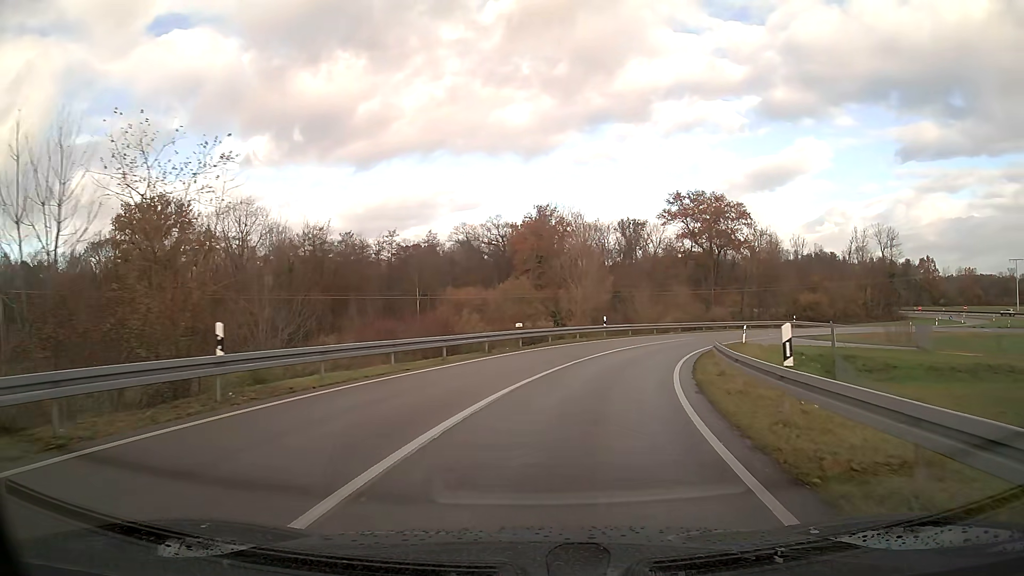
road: trunk_link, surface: asphalt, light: Day
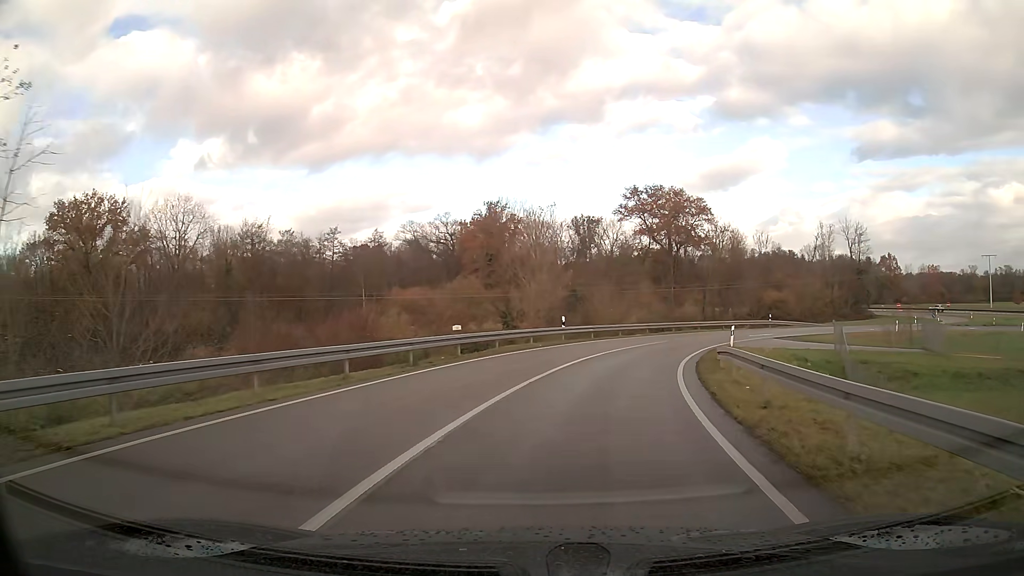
(+0.2, +6.5) m; +4°
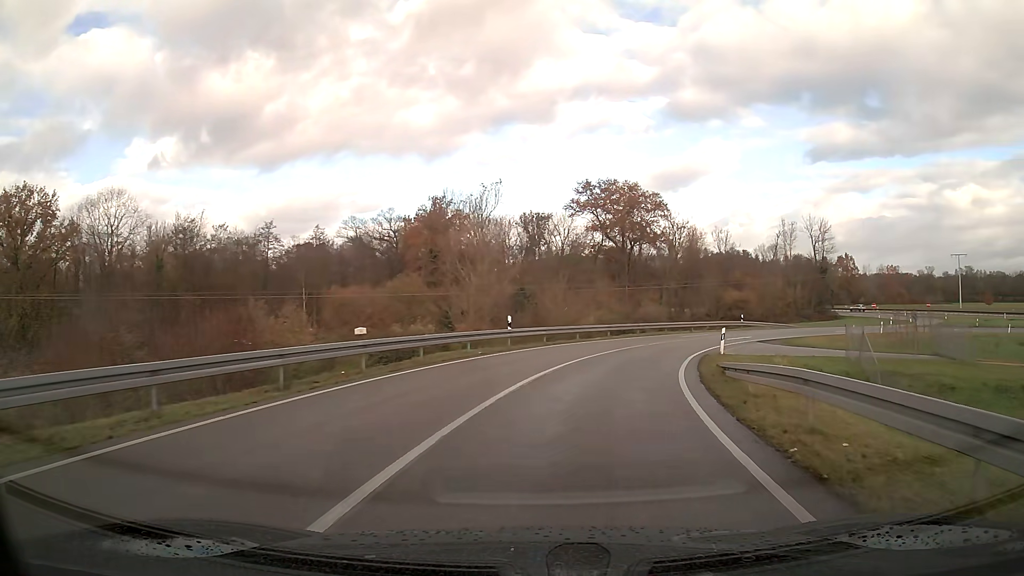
(+0.3, +6.6) m; +4°
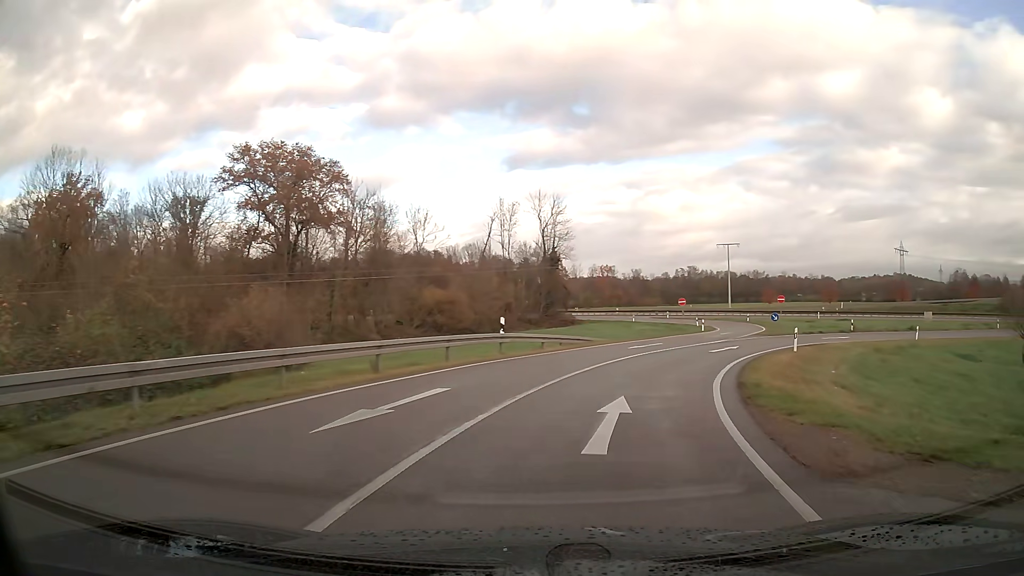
(+7.4, +32.5) m; +28°
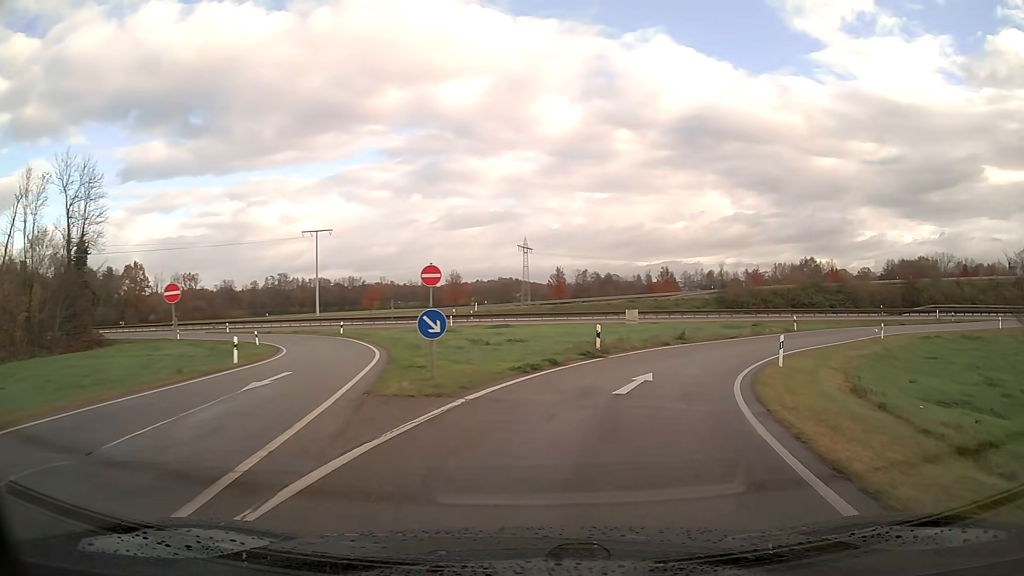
(+9.6, +31.4) m; +34°
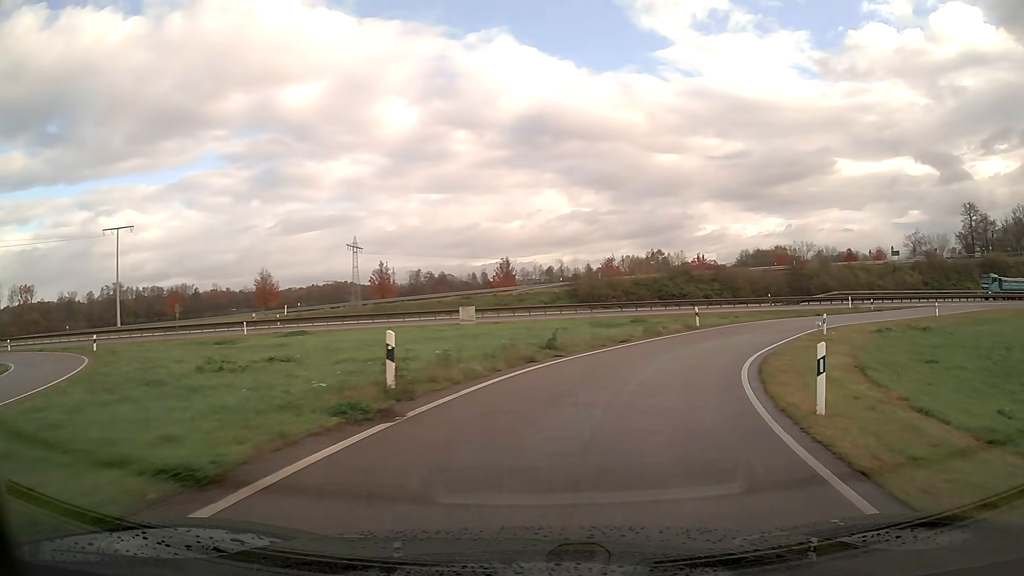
(+1.6, +13.1) m; +14°
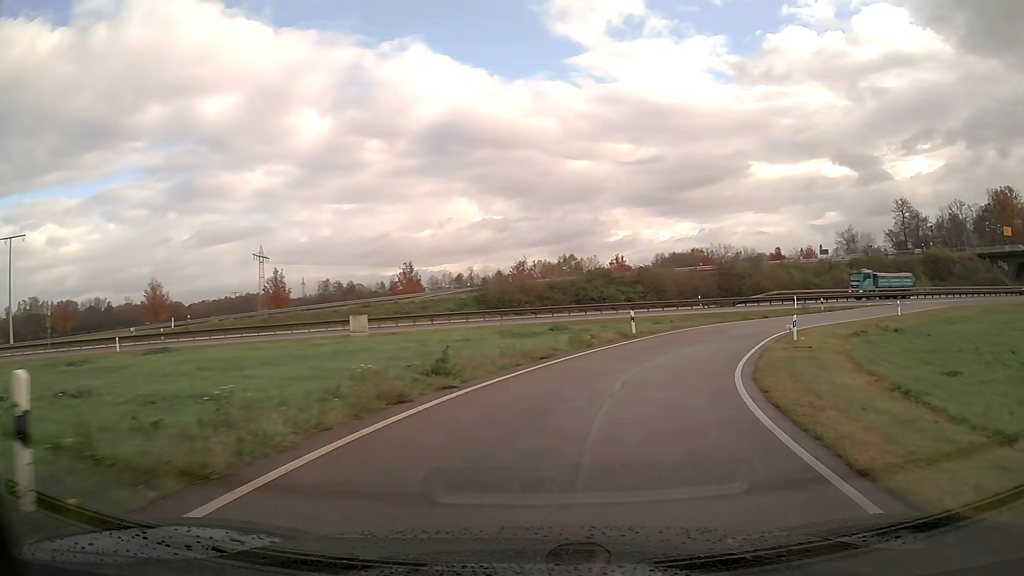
(+0.4, +6.7) m; +7°
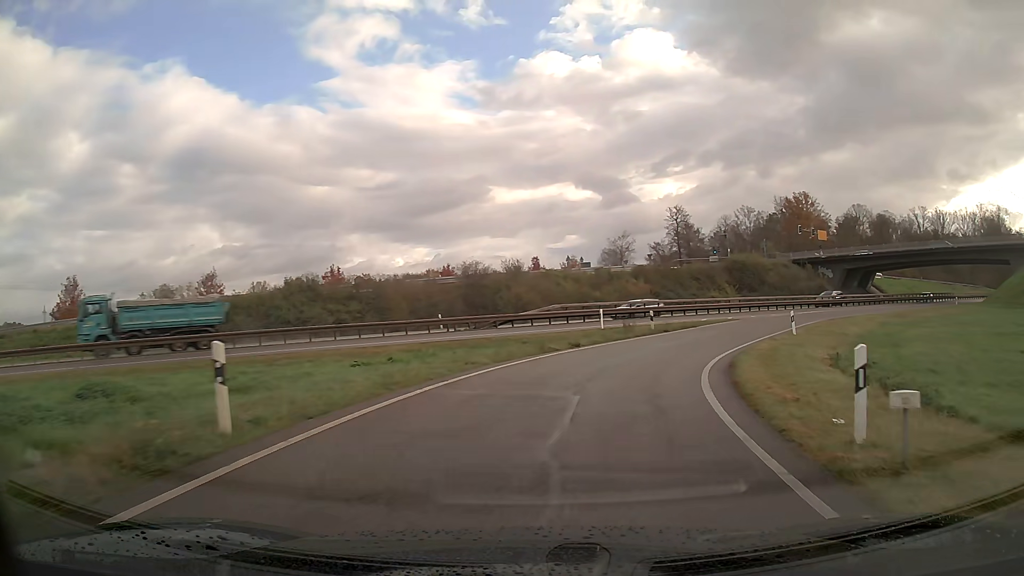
(+4.0, +20.1) m; +22°
(+1, +10) (+4, +20) (+8, +29) (+13, +37) (+20, +45) (+27, +52) (+35, +58) (+42, +64) (+50, +70) (+58, +76) m
